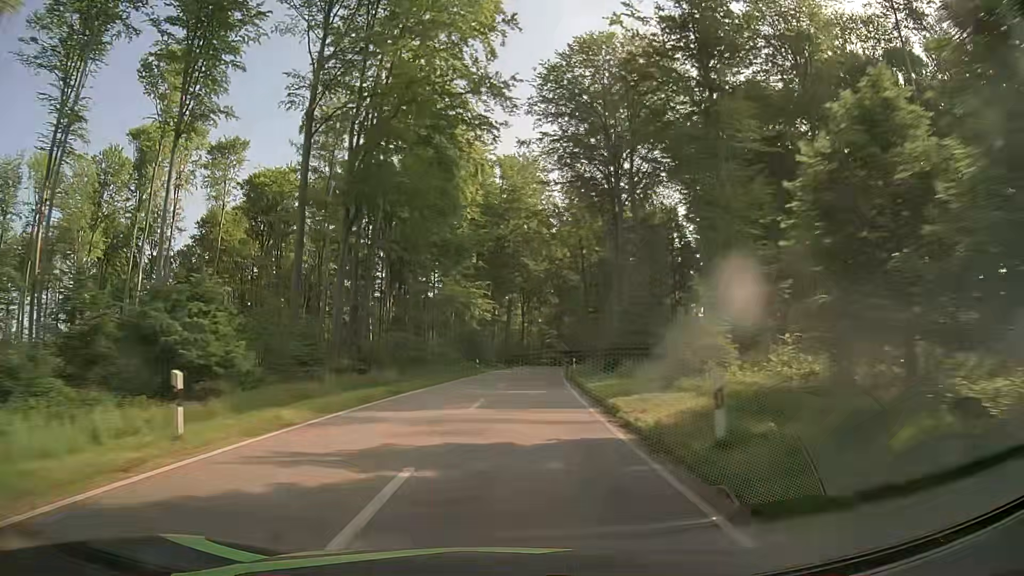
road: tertiary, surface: asphalt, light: Day
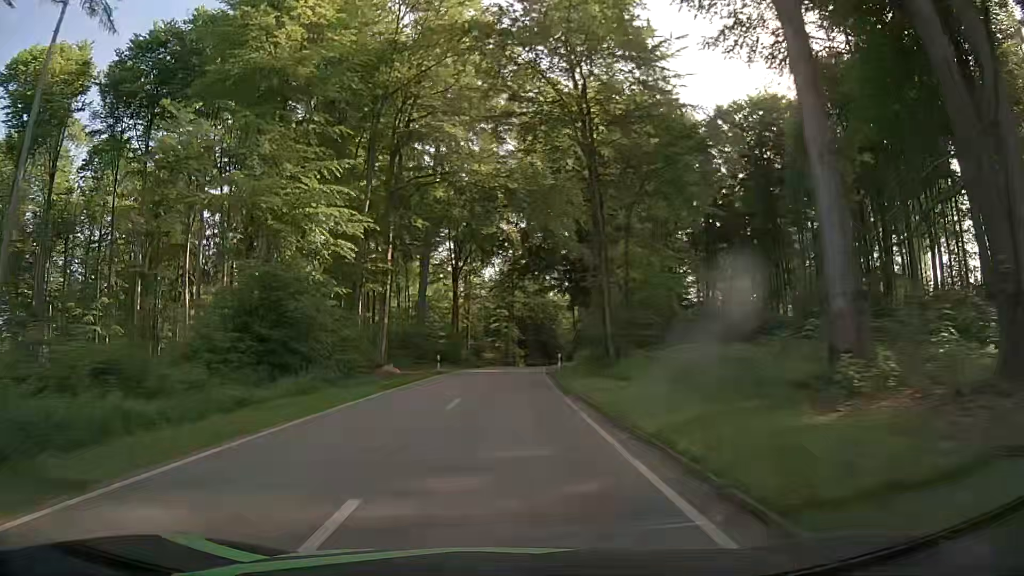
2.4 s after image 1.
(+2.5, +50.0) m; +5°
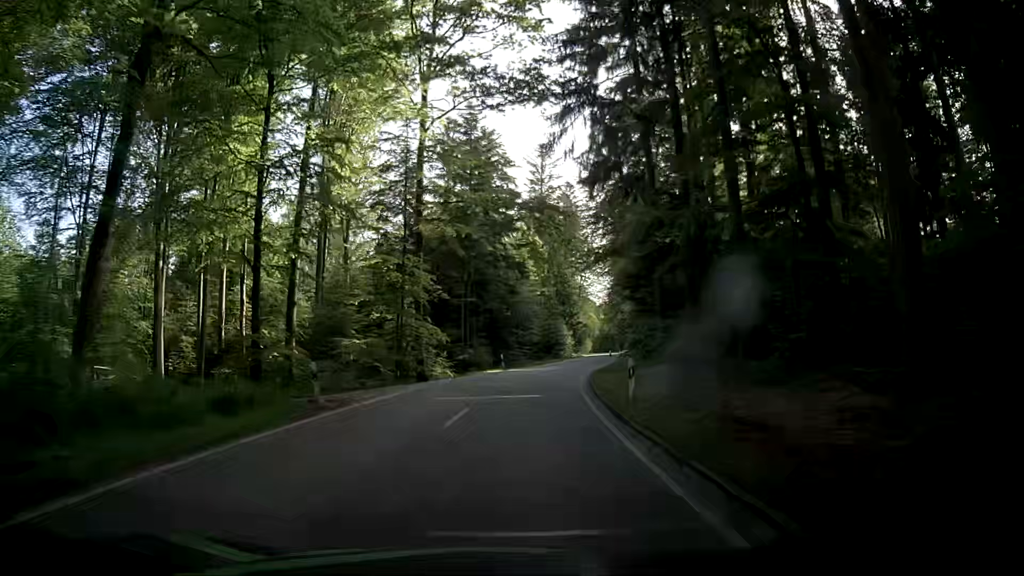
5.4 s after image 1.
(+2.1, +63.2) m; +6°
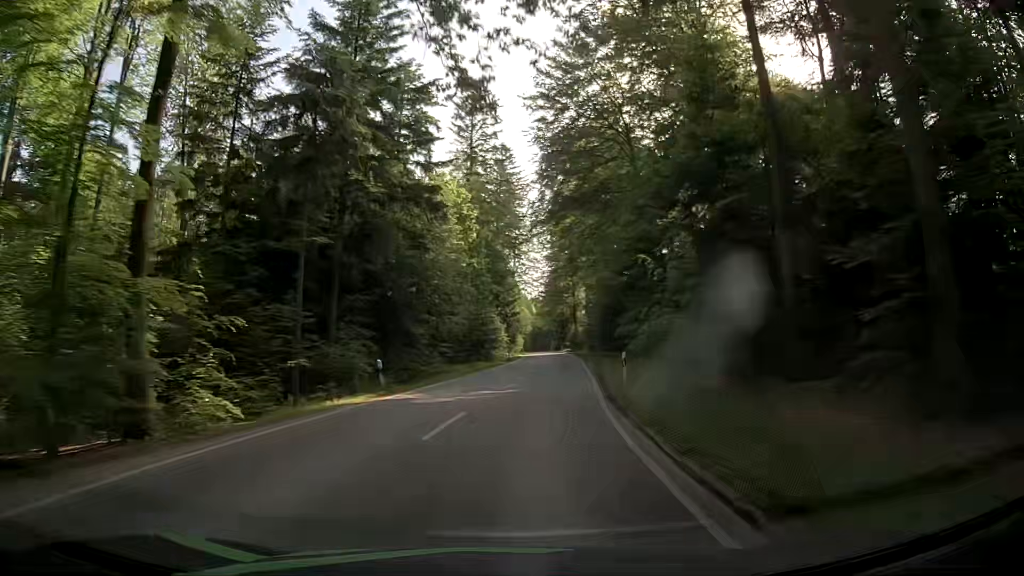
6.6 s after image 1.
(+0.9, +25.3) m; +5°
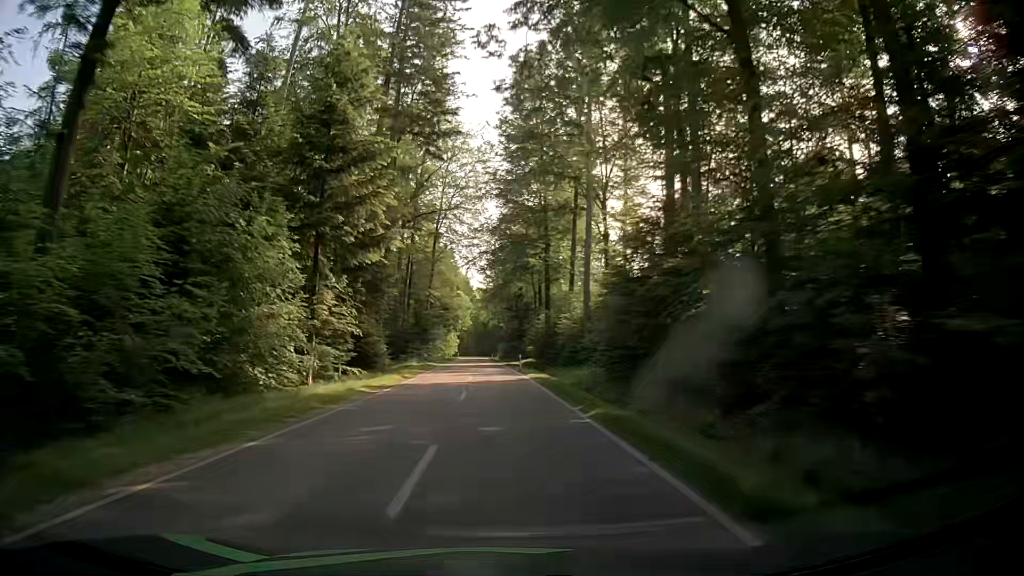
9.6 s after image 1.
(+5.6, +64.7) m; +5°
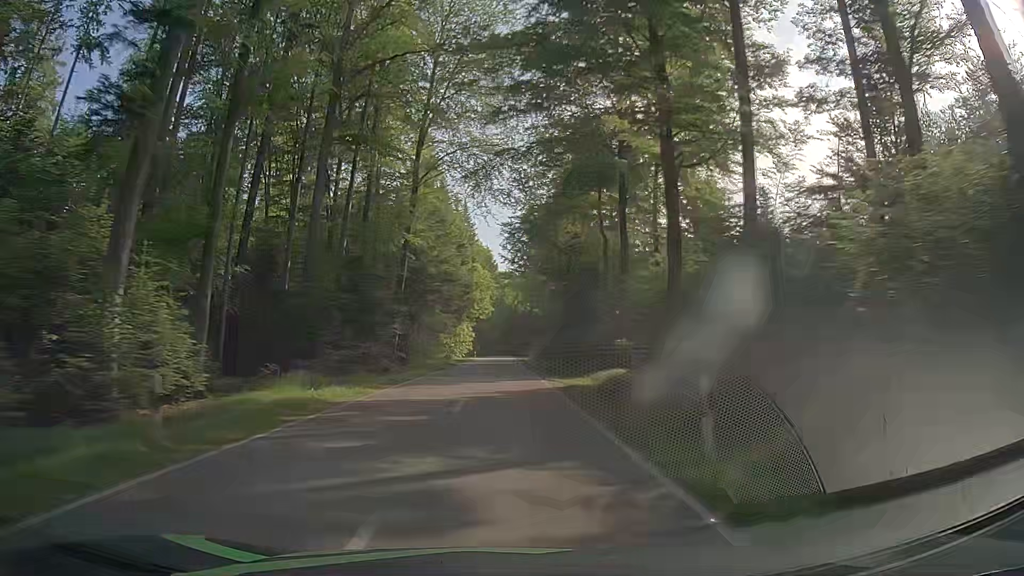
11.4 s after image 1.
(-1.4, +40.4) m; -3°
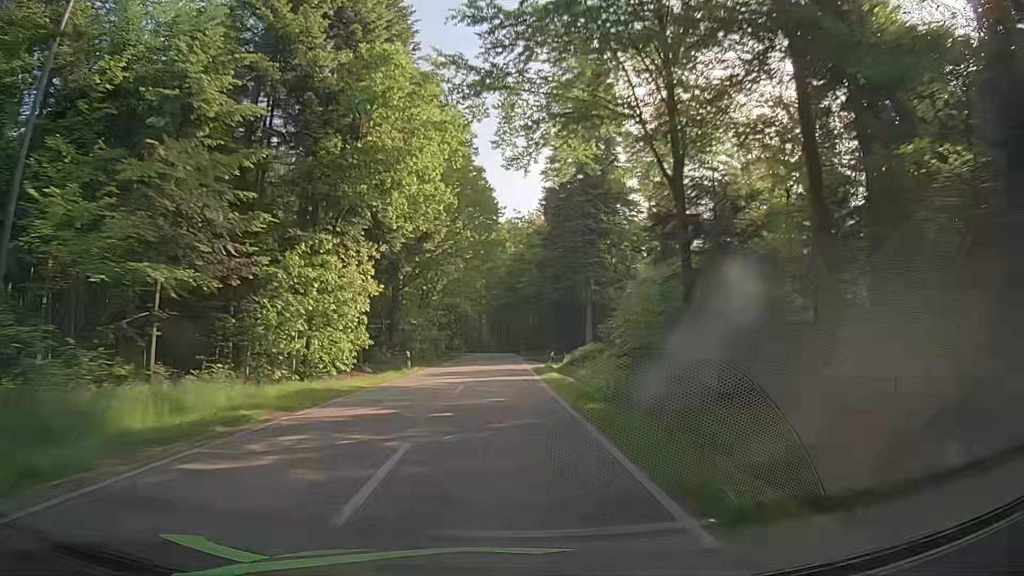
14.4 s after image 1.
(-0.3, +68.6) m; 0°
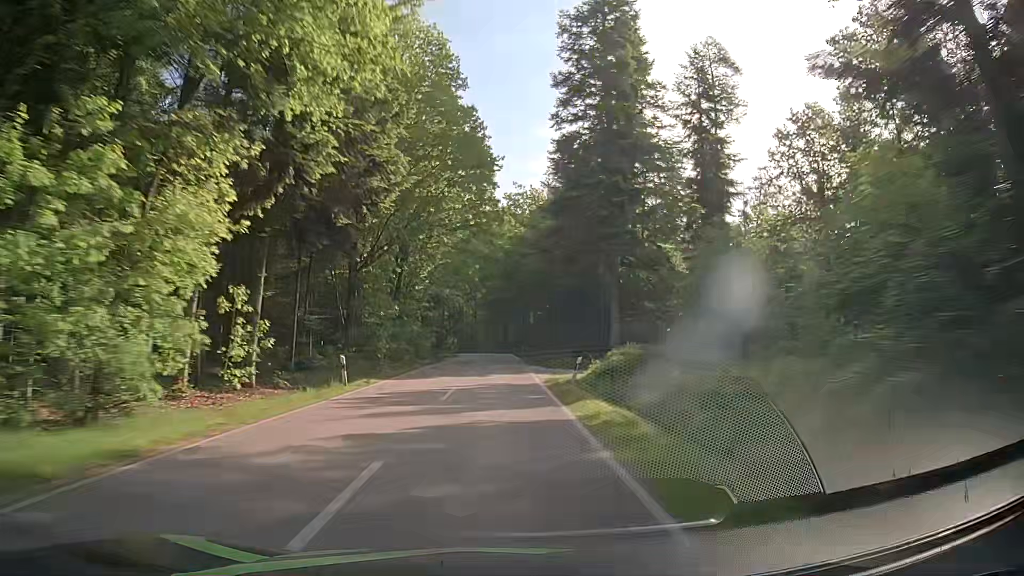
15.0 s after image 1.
(0.0, +13.4) m; +1°
(0, +10) (0, +20) (0, +30) (0, +40) (0, +50) (-1, +60) (-1, +70) (-2, +80) (-4, +90) (-5, +100) m
